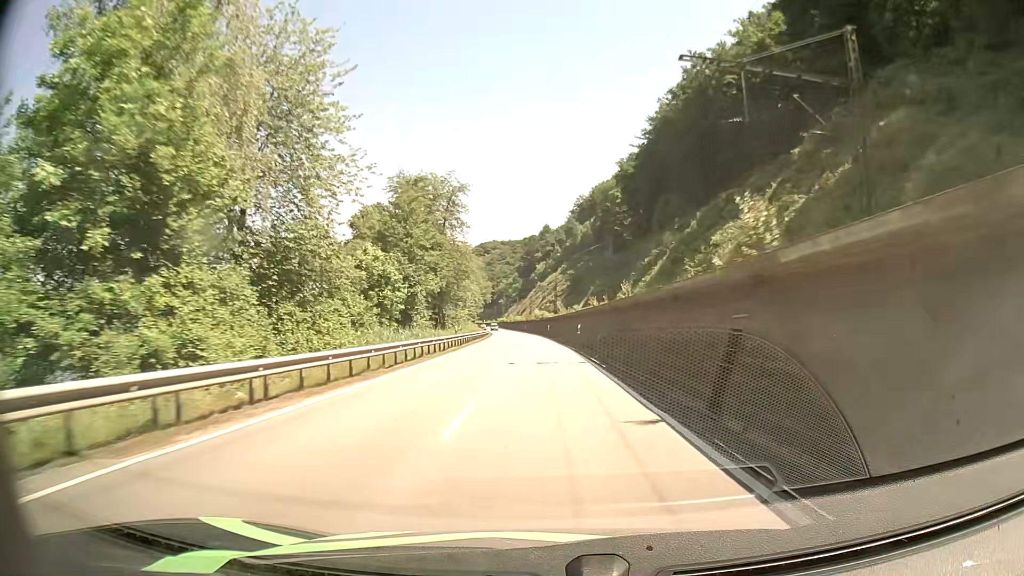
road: primary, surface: asphalt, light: Day
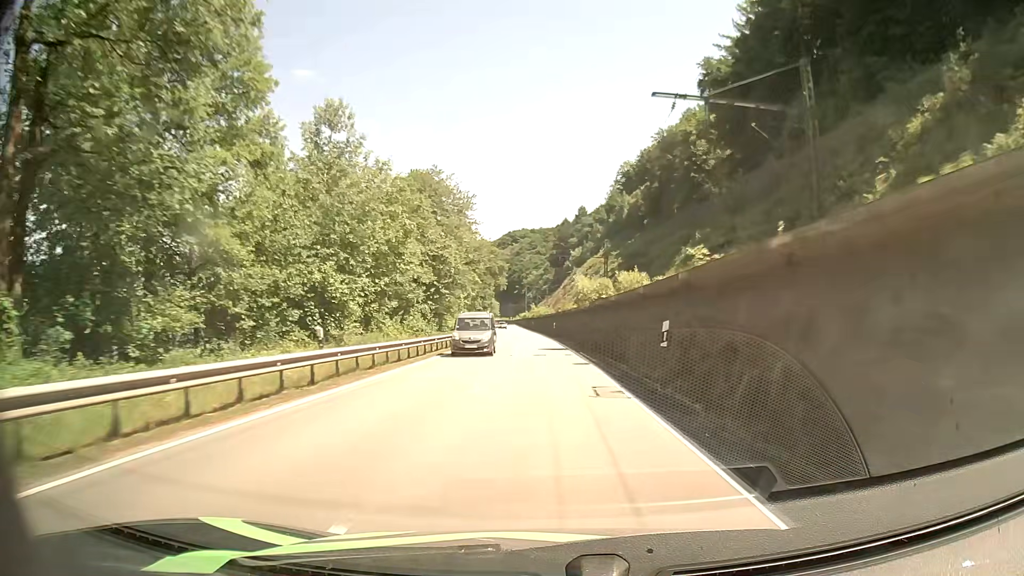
(-1.3, +67.3) m; -3°
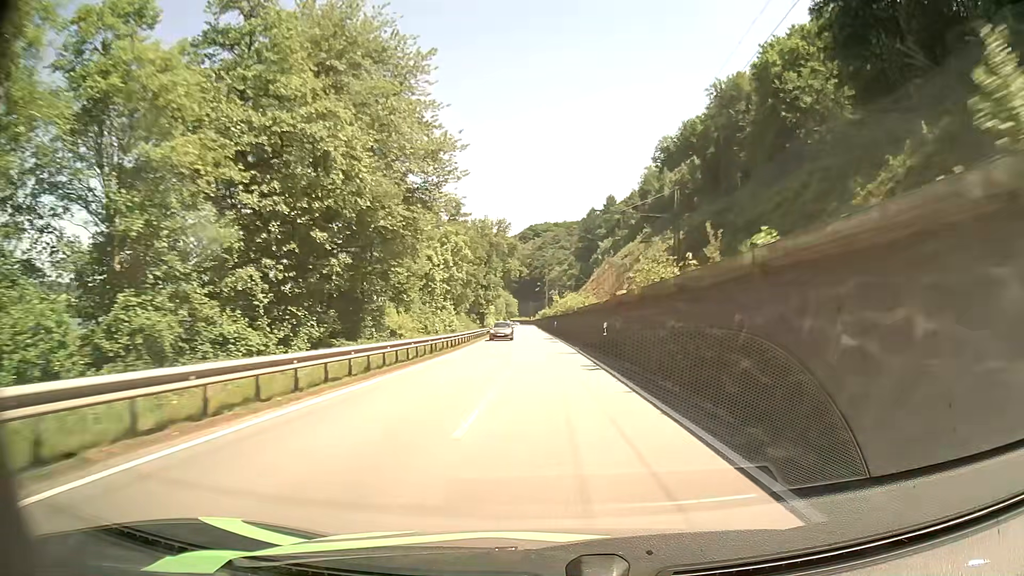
(-0.7, +40.3) m; -2°
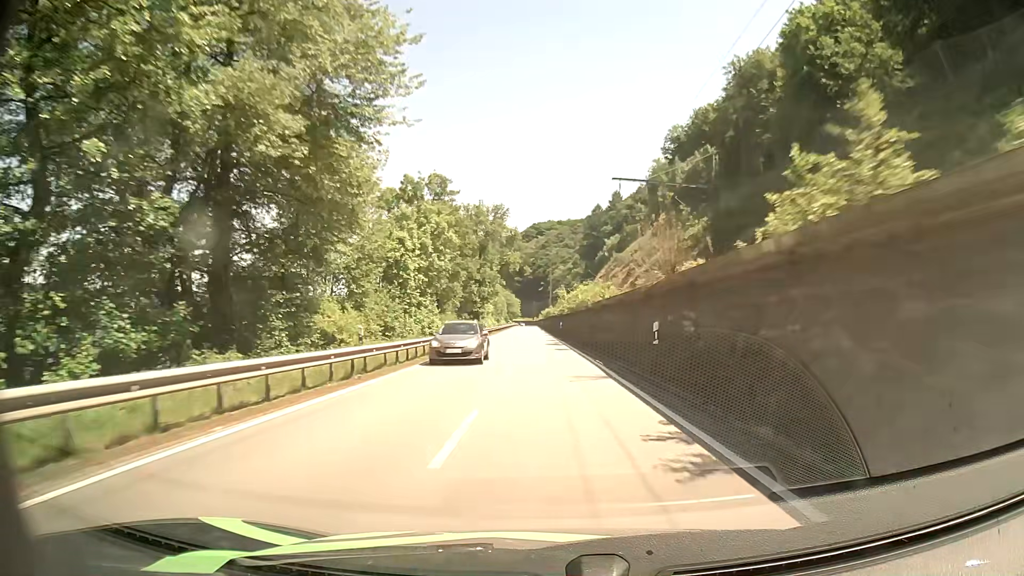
(0.0, +13.5) m; 0°
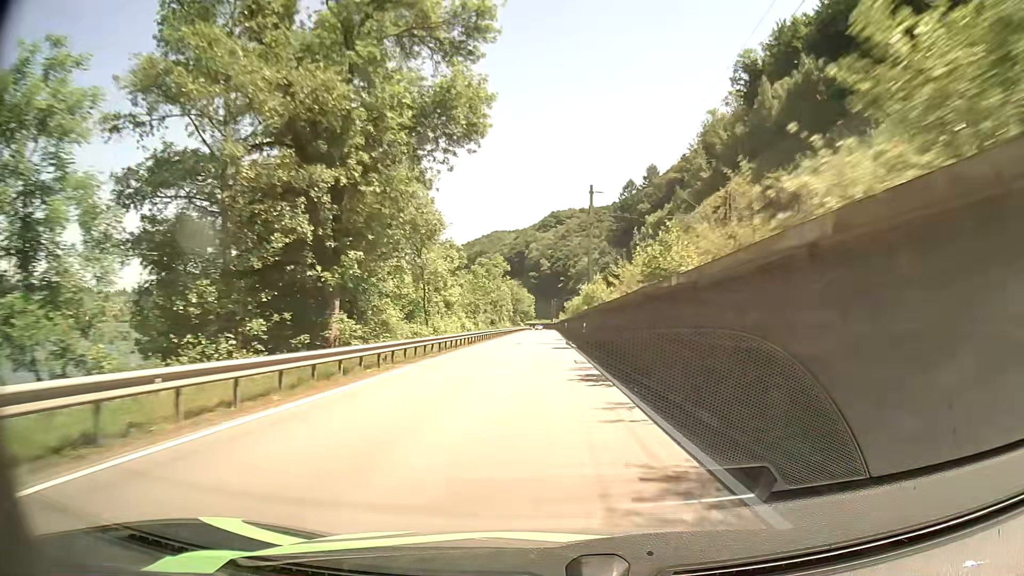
(-1.1, +67.7) m; -2°
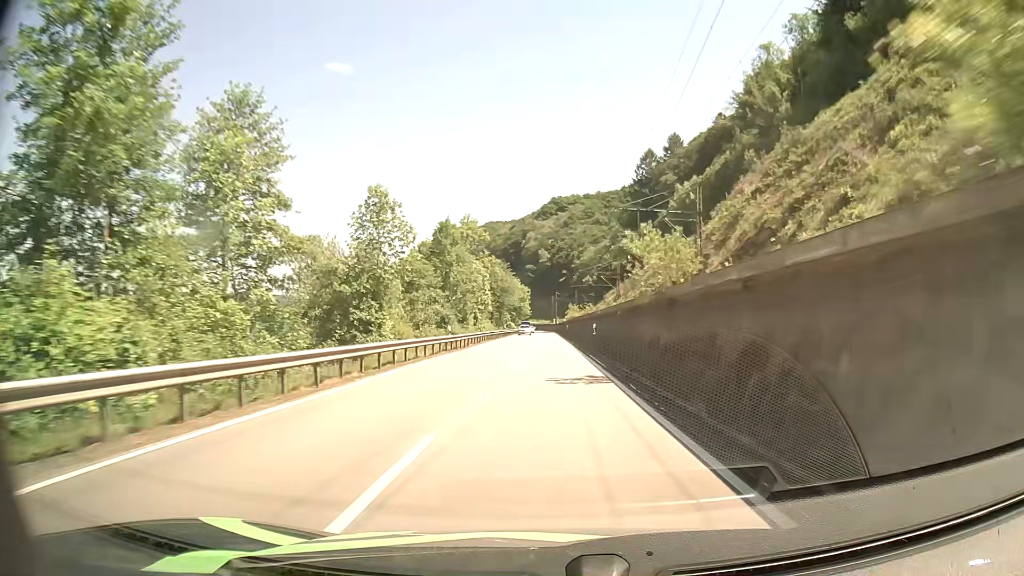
(0.0, +54.0) m; 0°
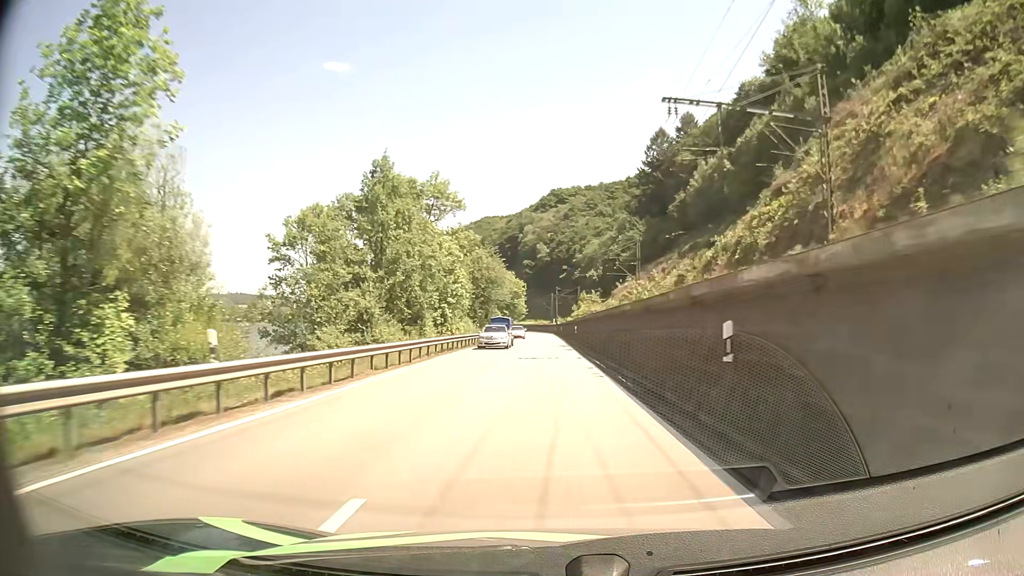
(-0.1, +26.8) m; 0°
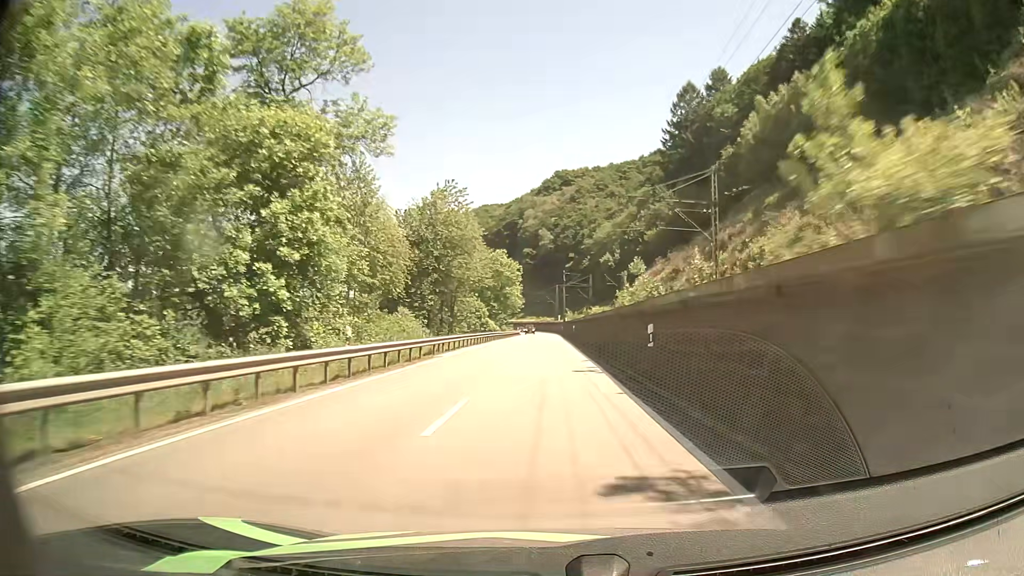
(+0.1, +40.6) m; 0°
(0, +10) (0, +20) (0, +30) (0, +40) (0, +50) (0, +60) (0, +70) (0, +80) (0, +90) (0, +100) m
